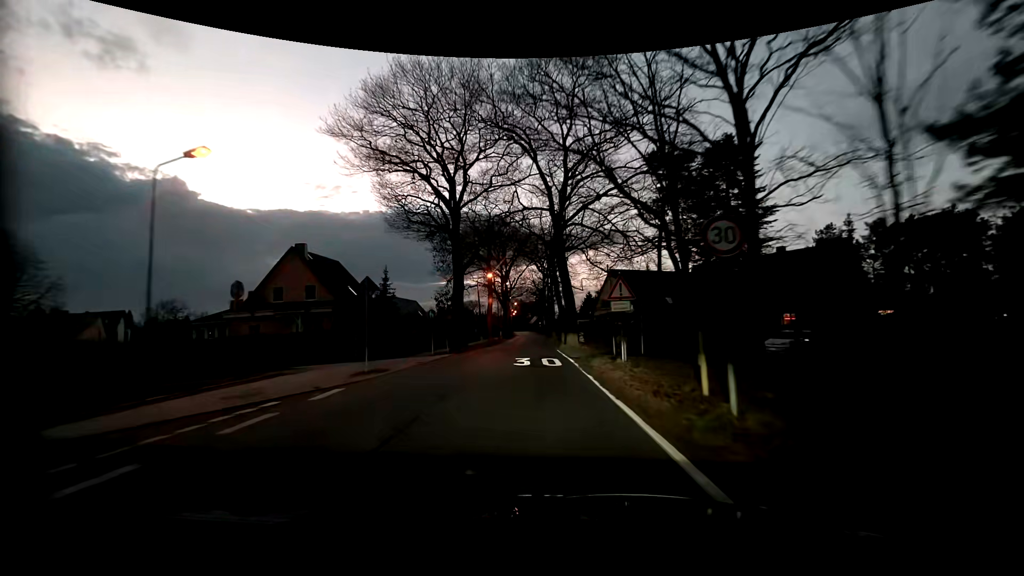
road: tertiary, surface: asphalt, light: Dusk
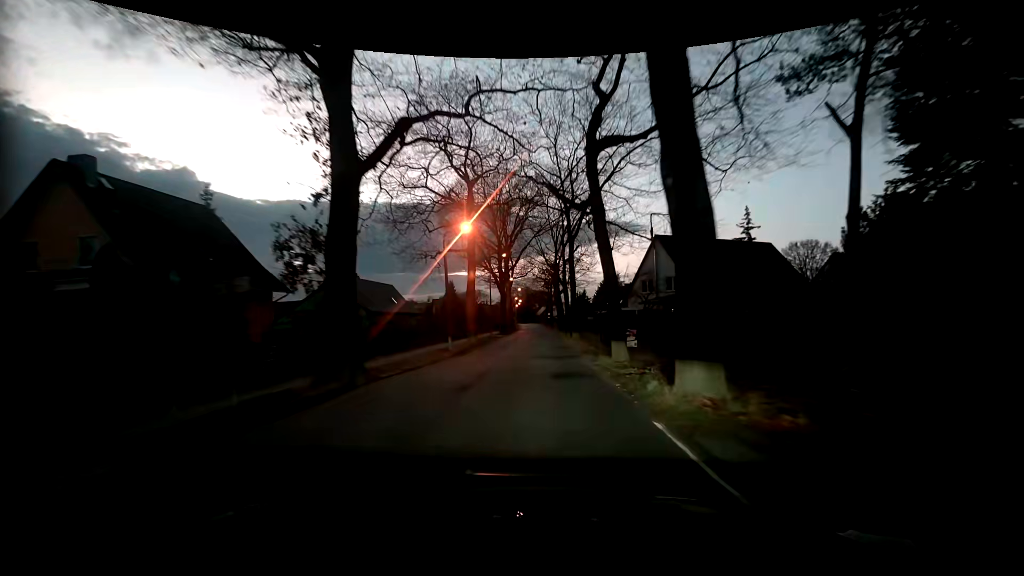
(-0.5, +22.5) m; -1°
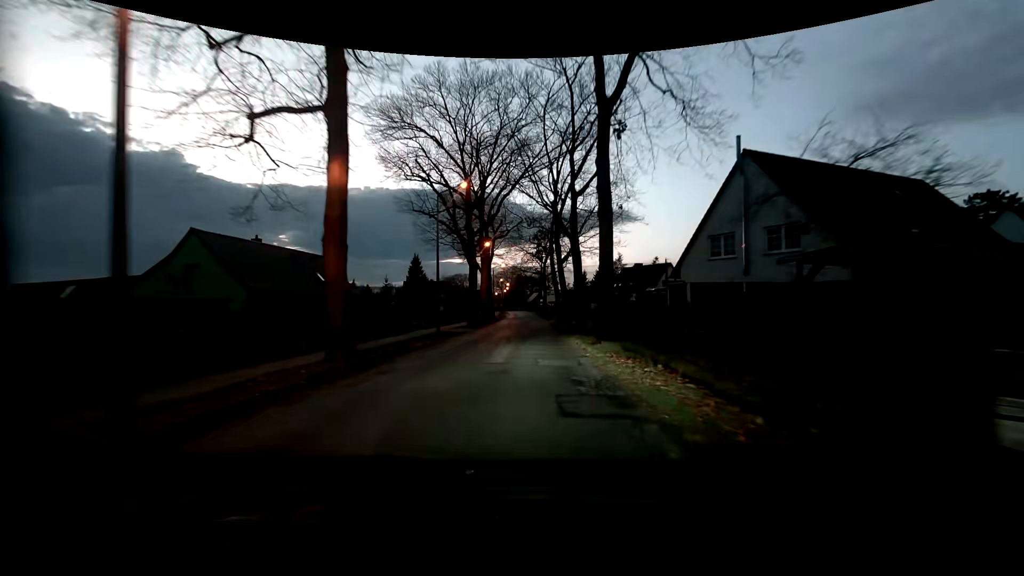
(+0.3, +22.2) m; +3°
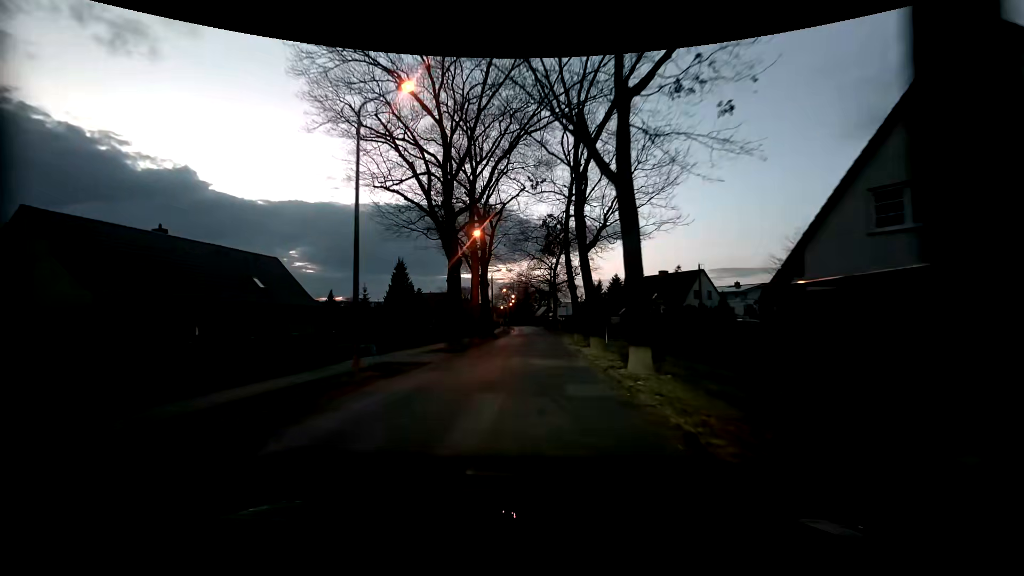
(-0.7, +13.1) m; -3°
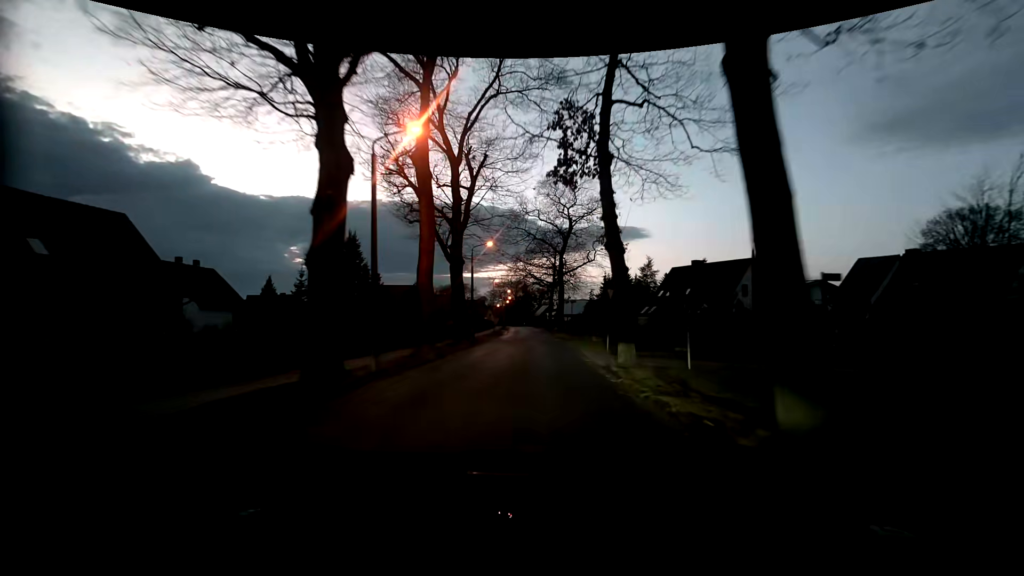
(-0.3, +17.5) m; -1°
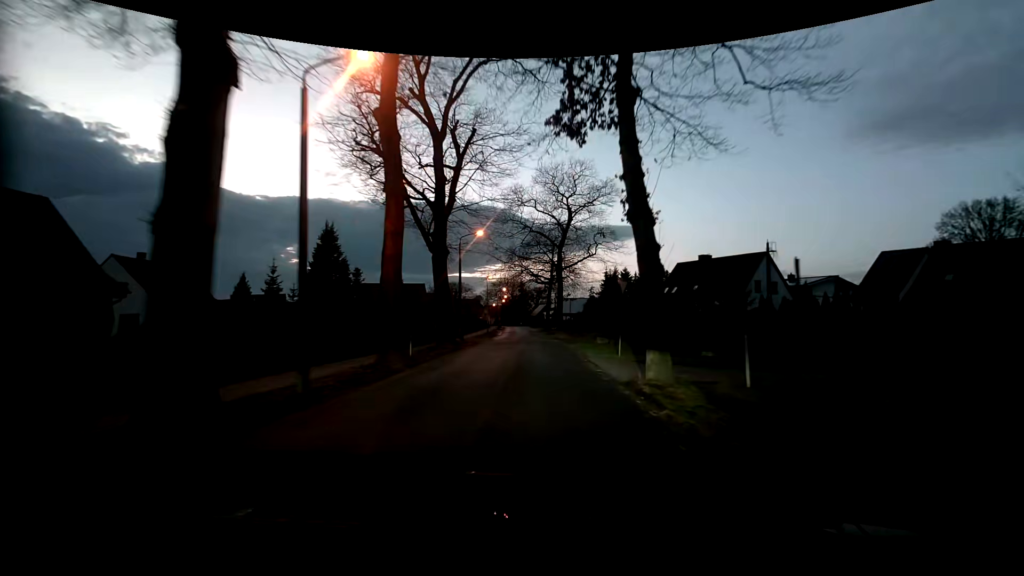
(0.0, +4.4) m; 0°
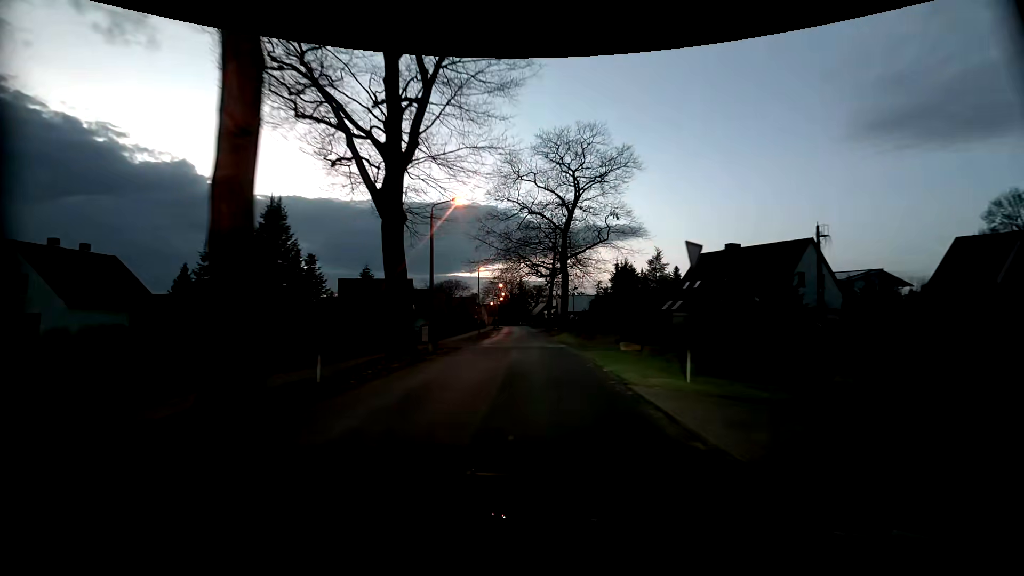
(+0.1, +8.9) m; 0°
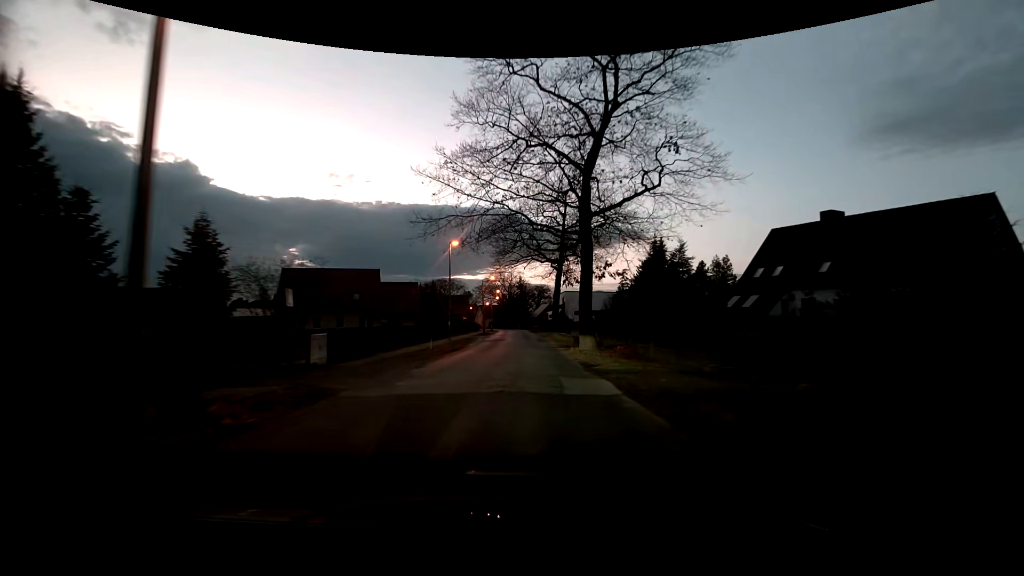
(+0.2, +17.7) m; 0°
(0, +10) (0, +20) (0, +30) (-1, +40) (-1, +50) (-1, +60) (-1, +70) (-2, +80) (-2, +90) (-3, +100) m
